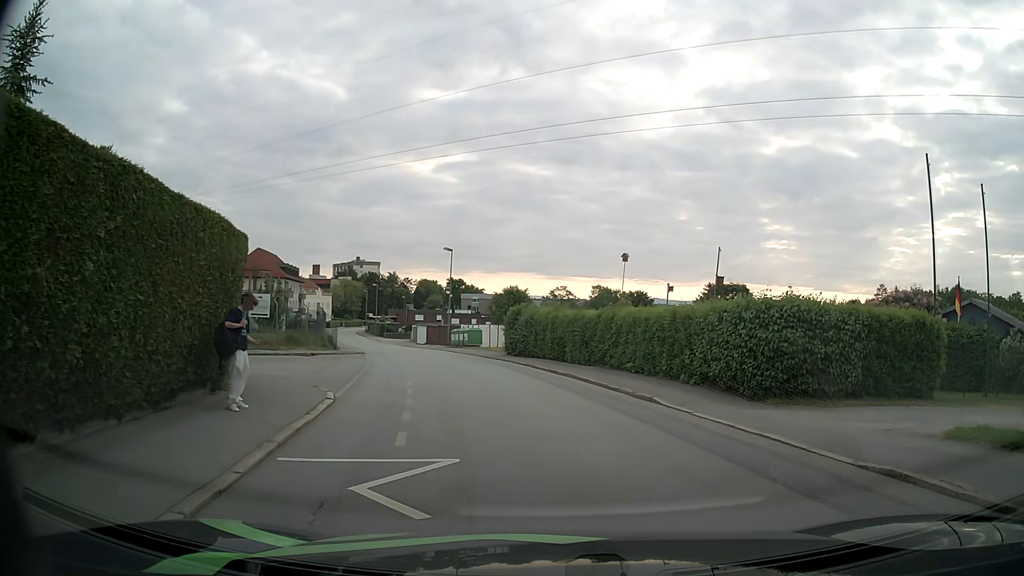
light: Day
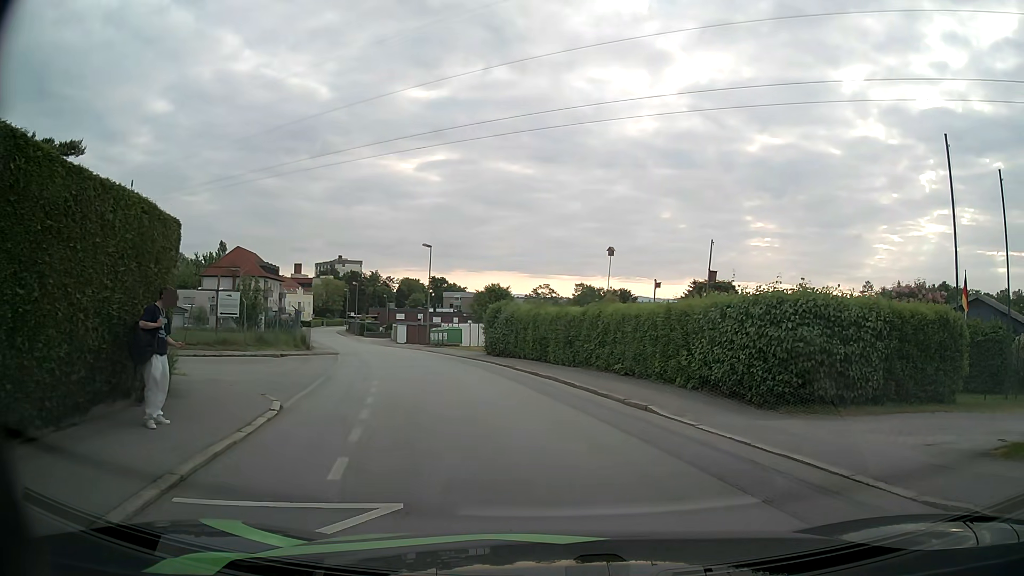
(+0.1, +1.8) m; +3°
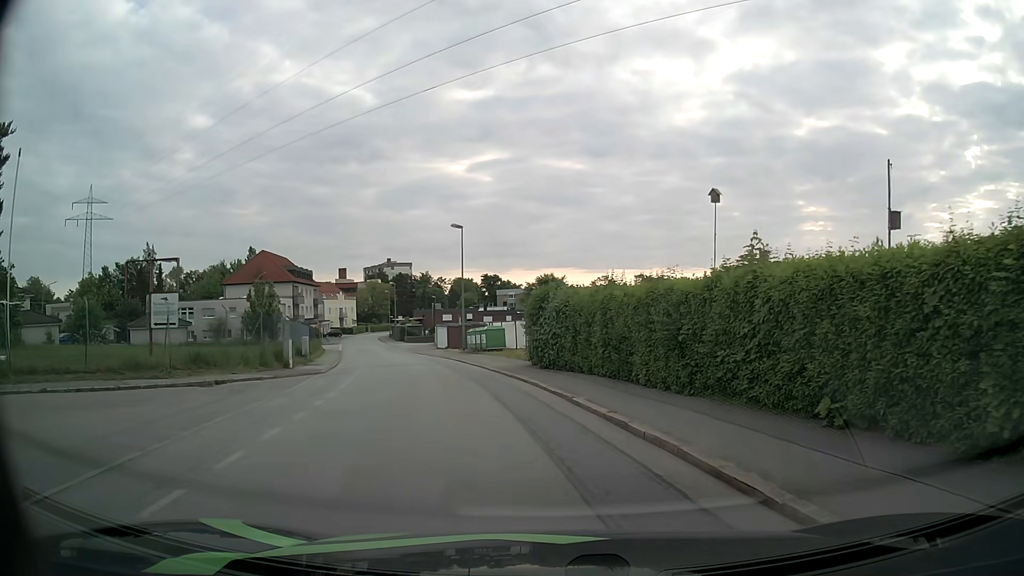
(-0.4, +11.6) m; -5°
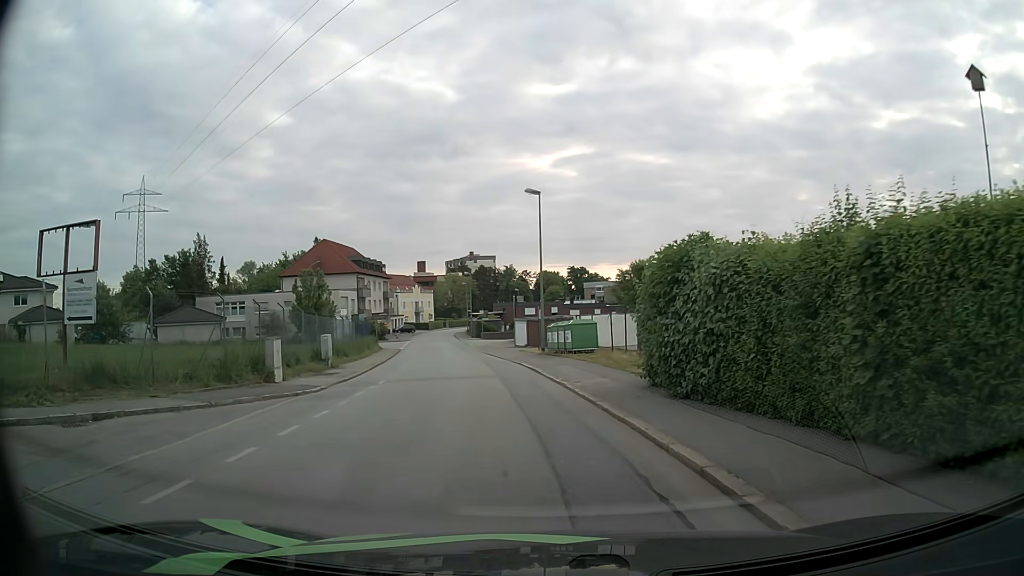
(-0.7, +10.0) m; -8°
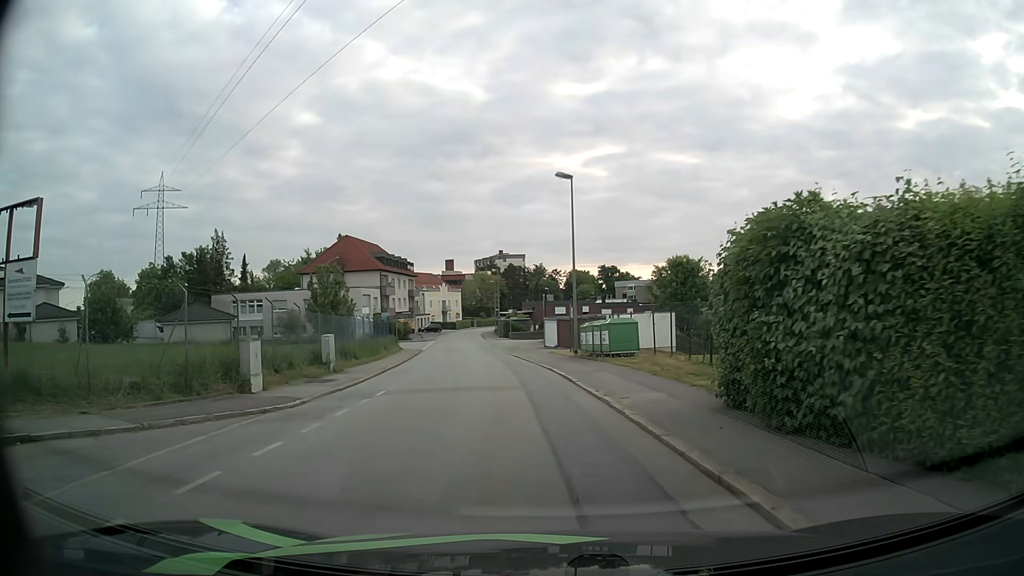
(-0.1, +3.7) m; -2°
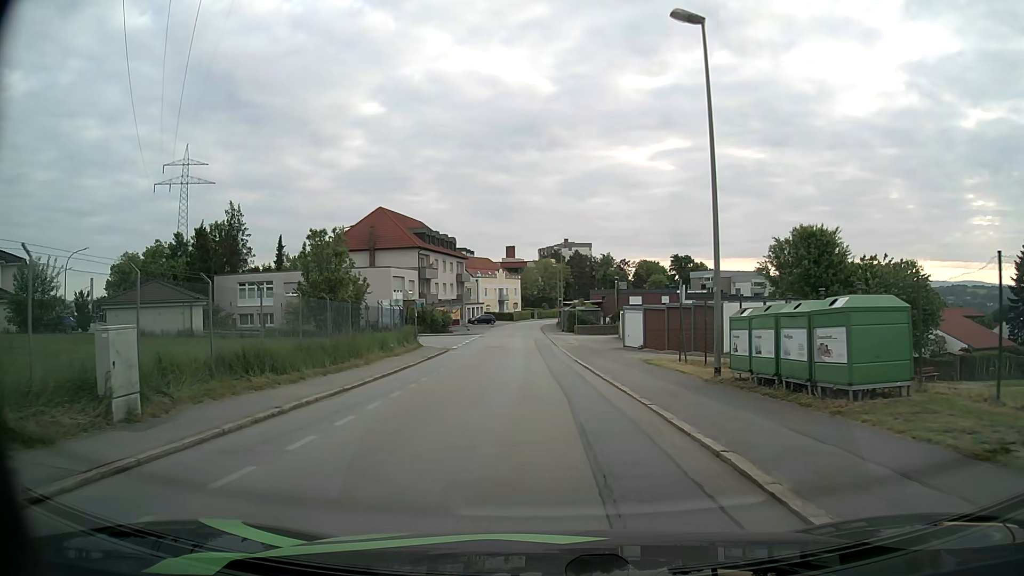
(-1.0, +16.2) m; -6°
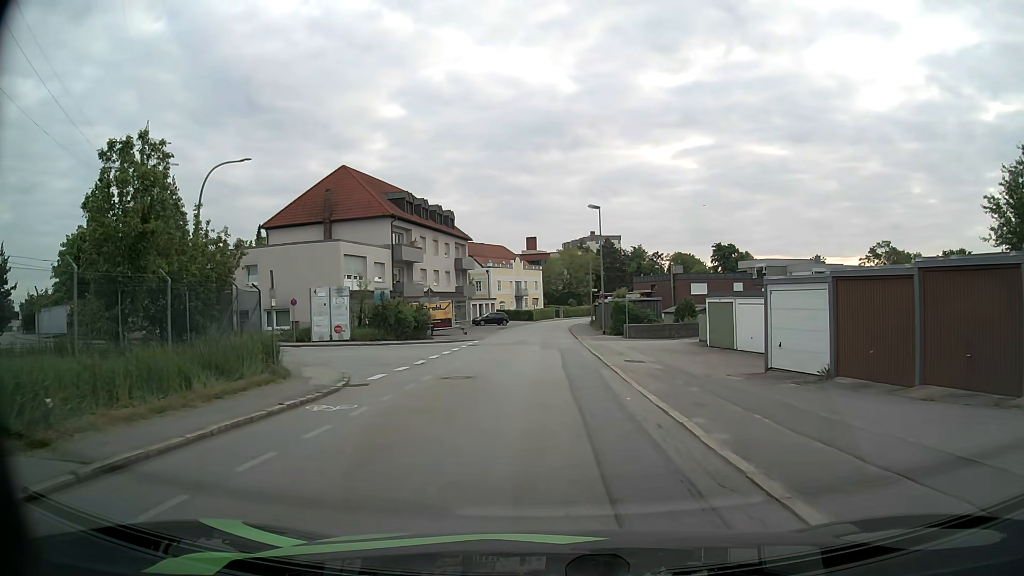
(-0.5, +23.6) m; -2°
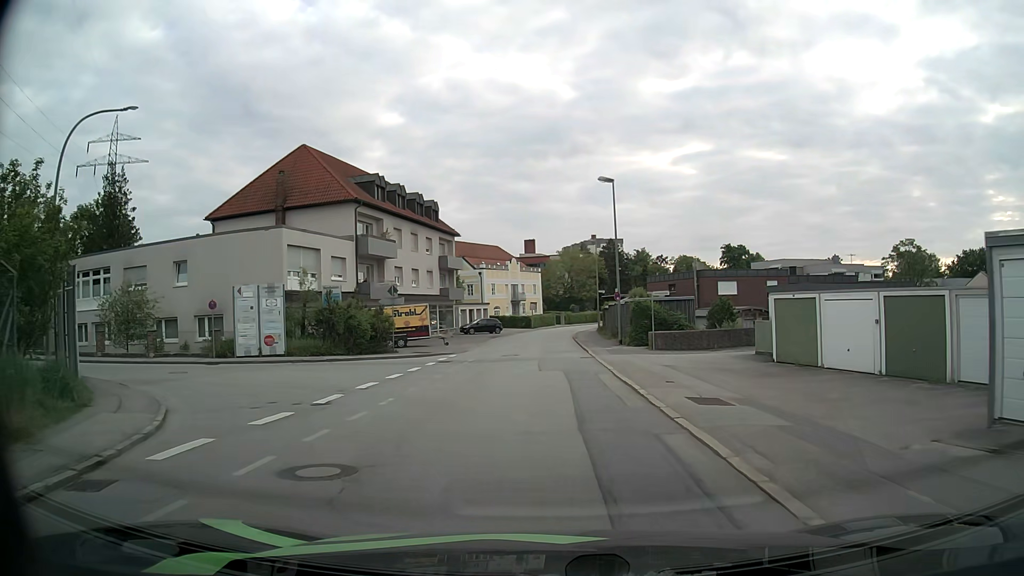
(0.0, +10.0) m; -1°
(0, +10) (0, +20) (0, +30) (0, +40) (0, +50) (+1, +60) (+3, +70) (+5, +80) (+8, +89) (+12, +98) m
